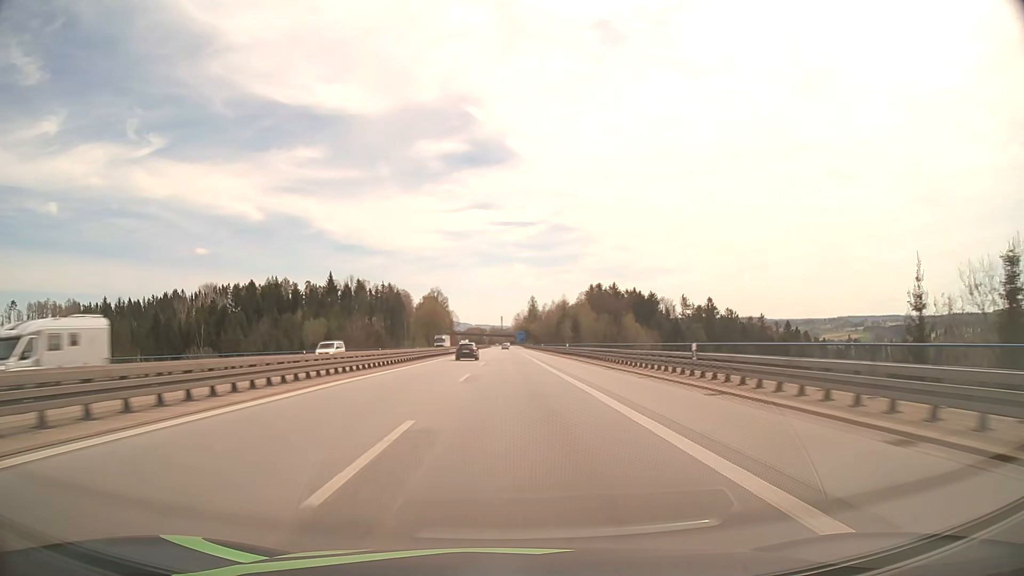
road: motorway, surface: asphalt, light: Day
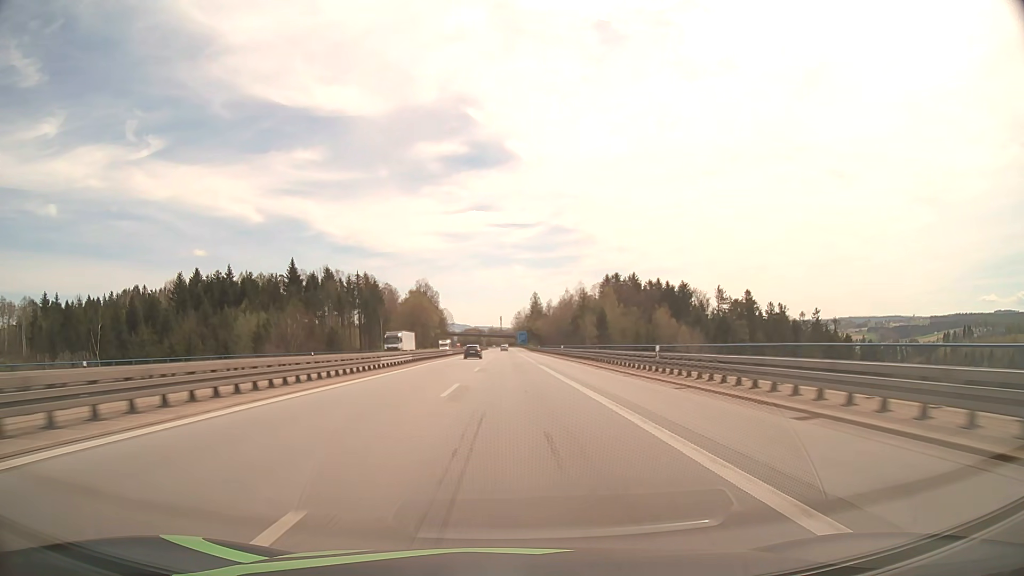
(0.0, +42.4) m; 0°
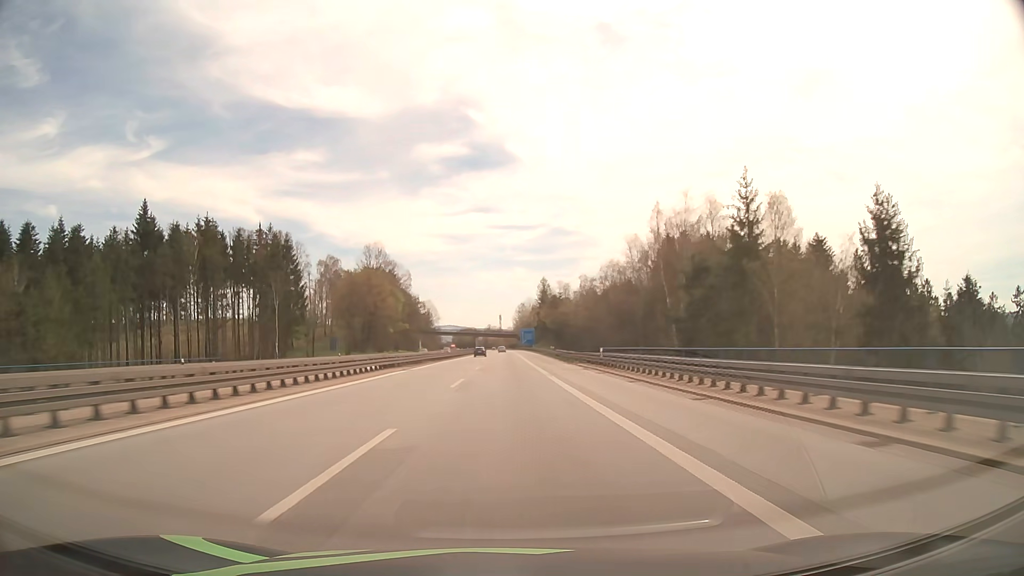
(+0.1, +84.9) m; 0°
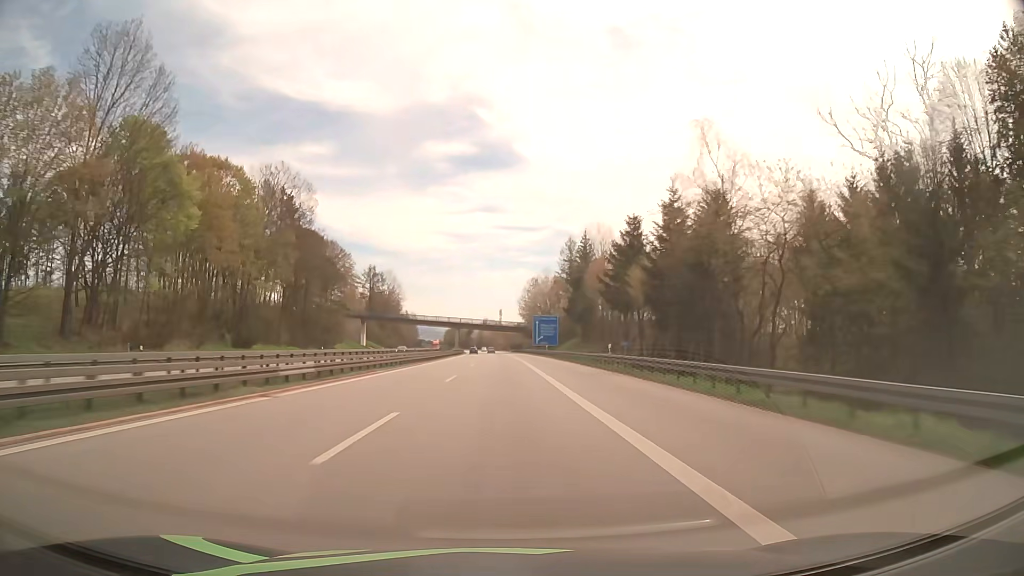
(0.0, +106.5) m; 0°
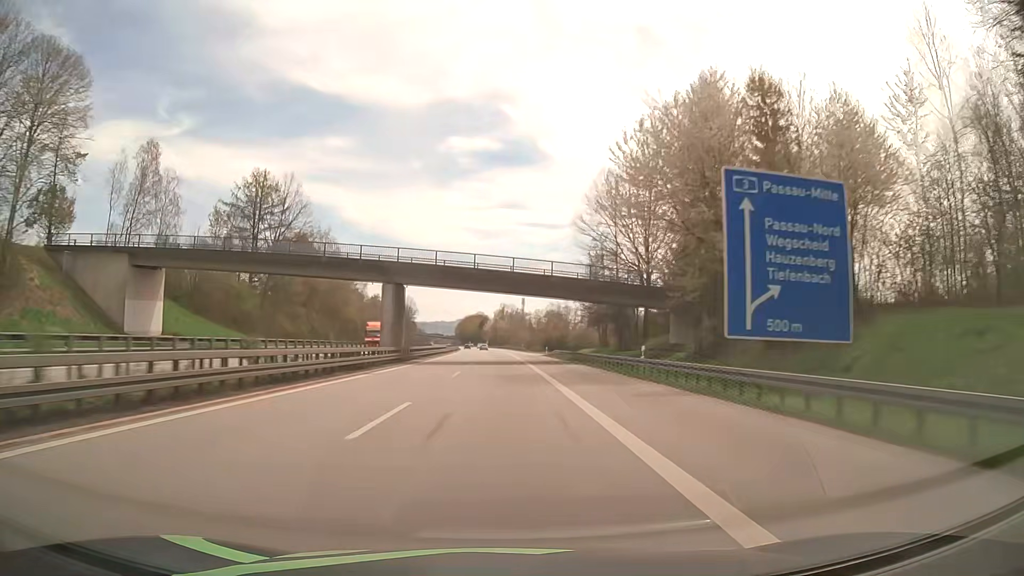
(-0.8, +106.7) m; -2°
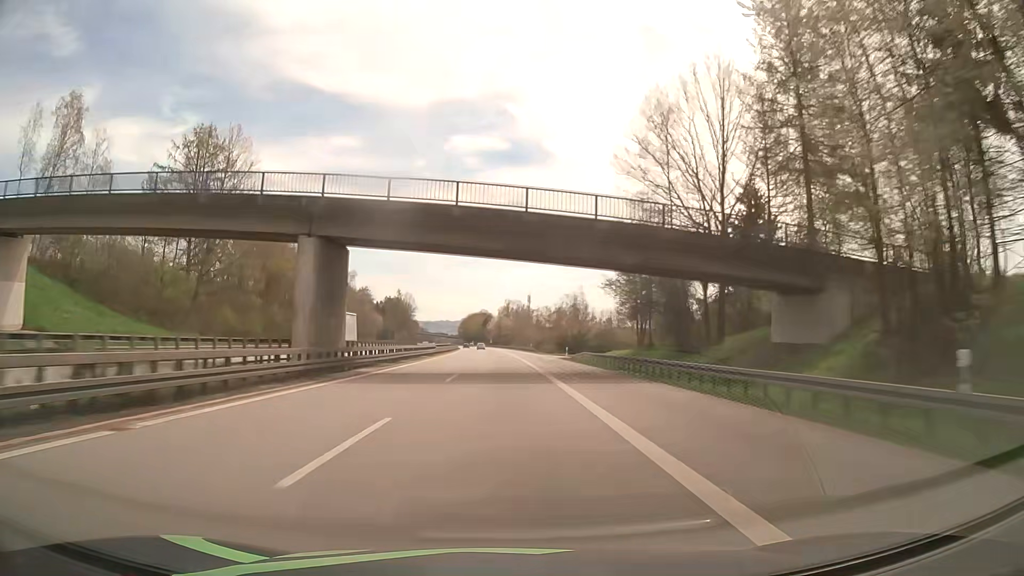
(-0.1, +21.4) m; 0°
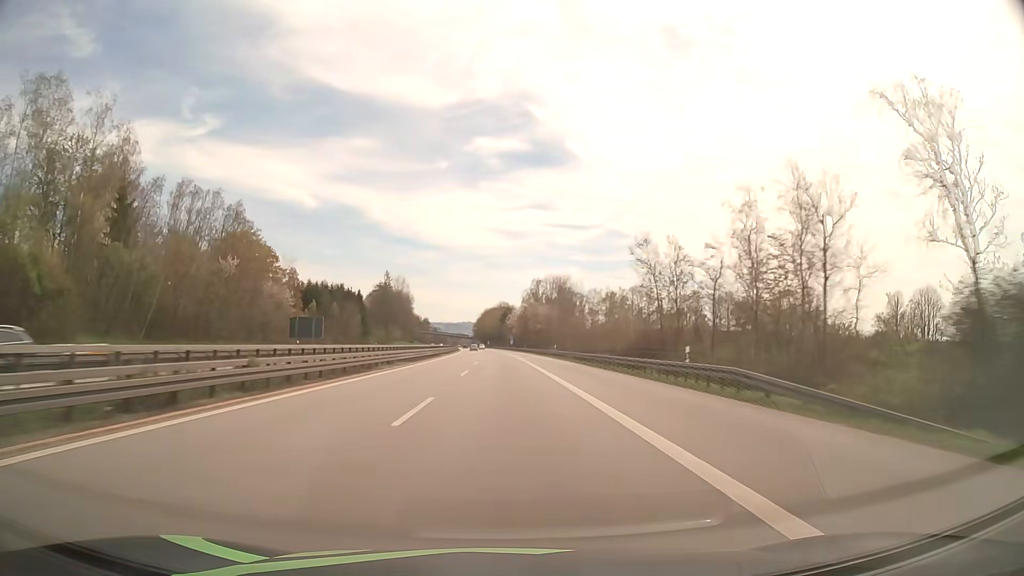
(-1.3, +85.7) m; -2°
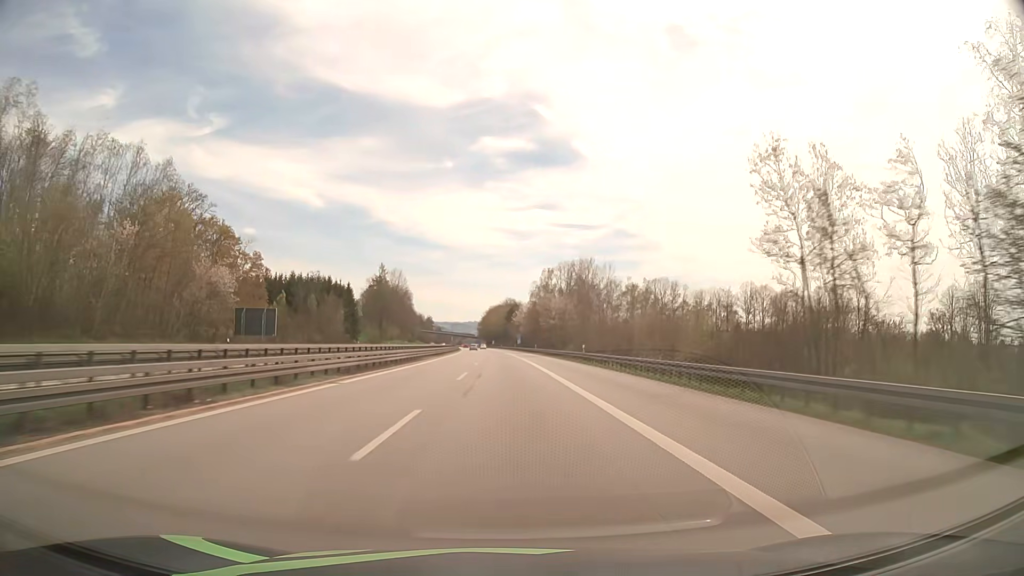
(-0.1, +21.5) m; -1°
